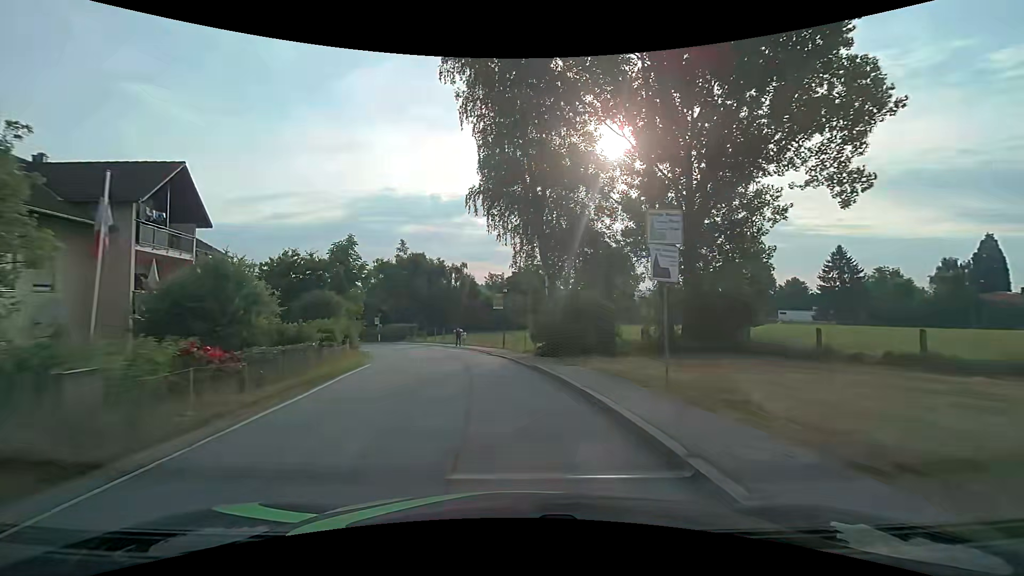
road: secondary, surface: asphalt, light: Day
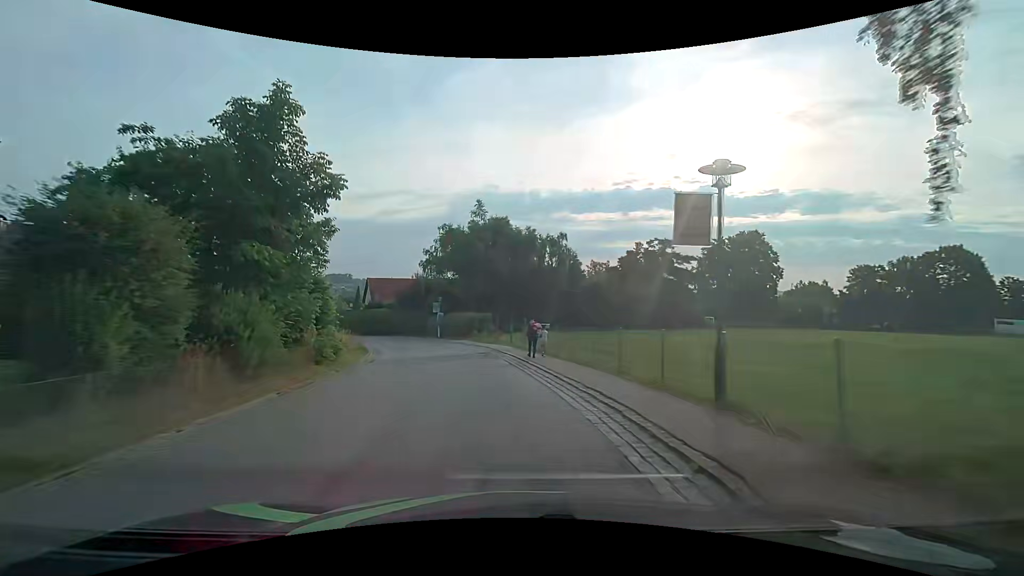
(-2.2, +22.8) m; -12°
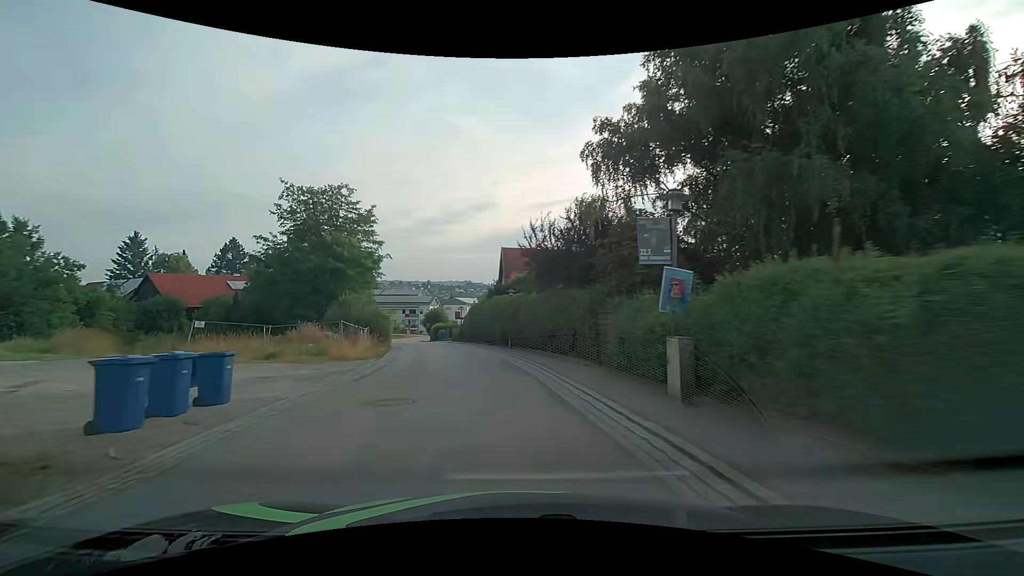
(-6.3, +37.4) m; -19°
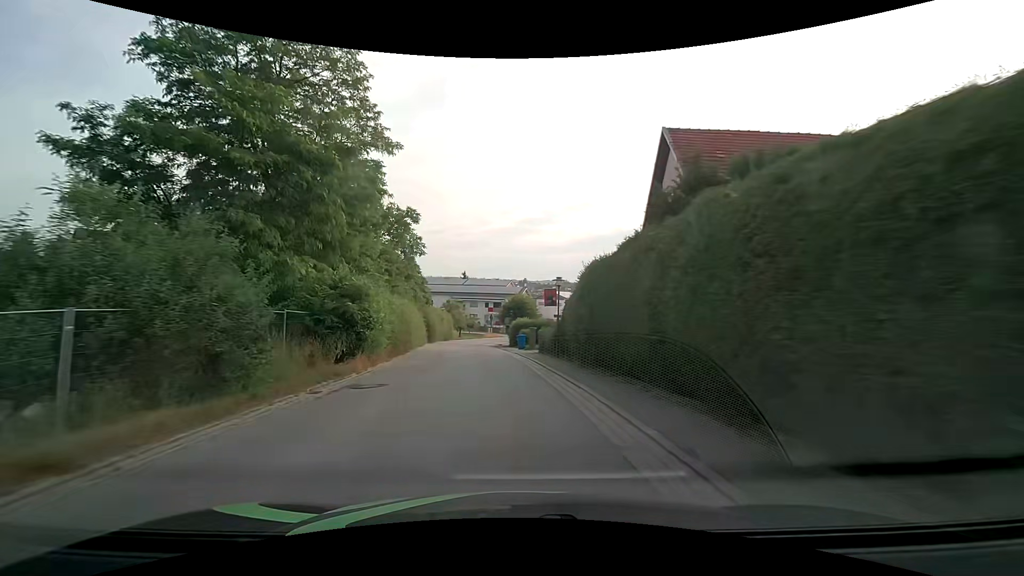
(-3.1, +30.3) m; -11°
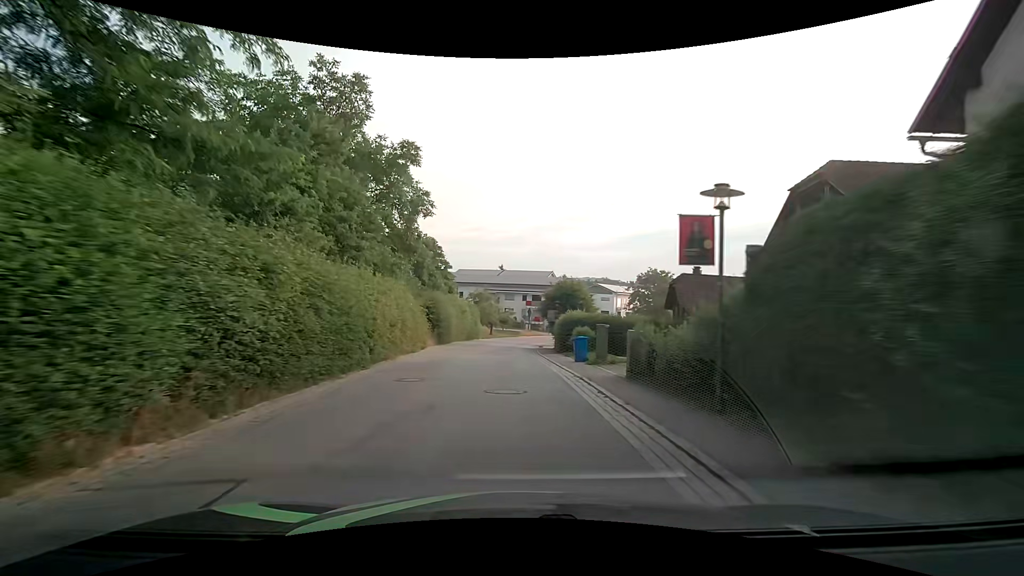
(-0.6, +15.3) m; -4°
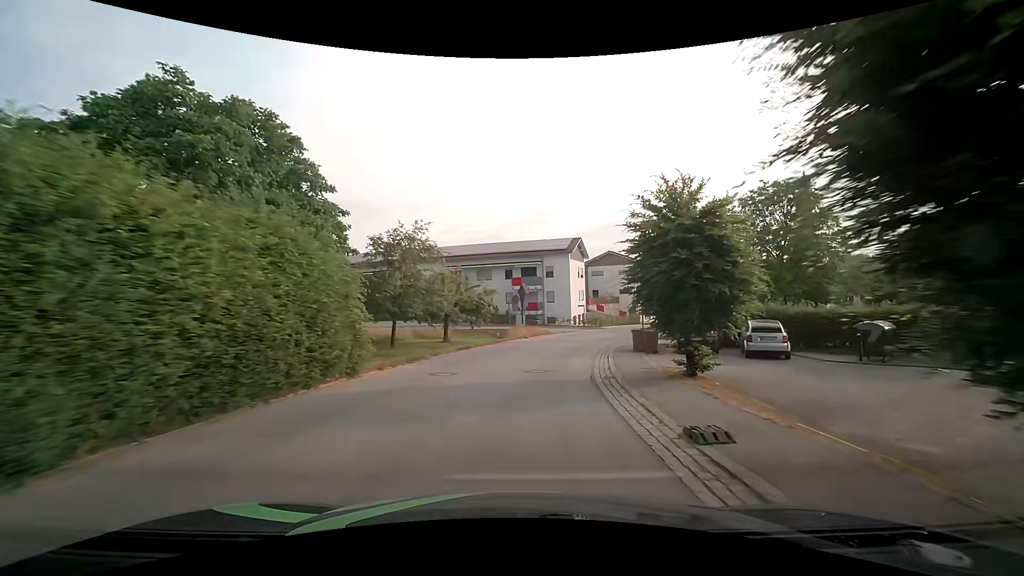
(-0.2, +38.4) m; +2°
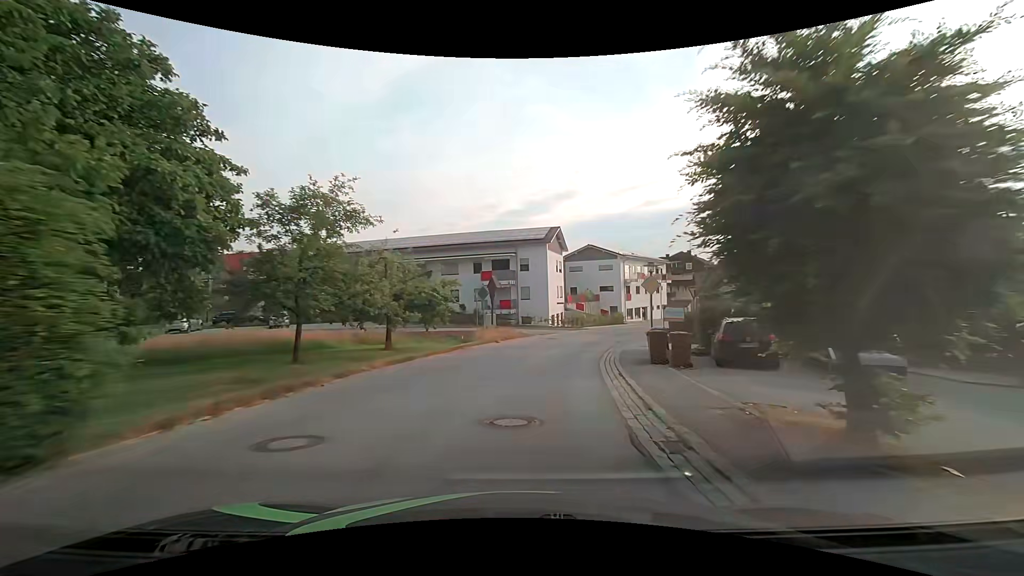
(+0.2, +7.6) m; +3°
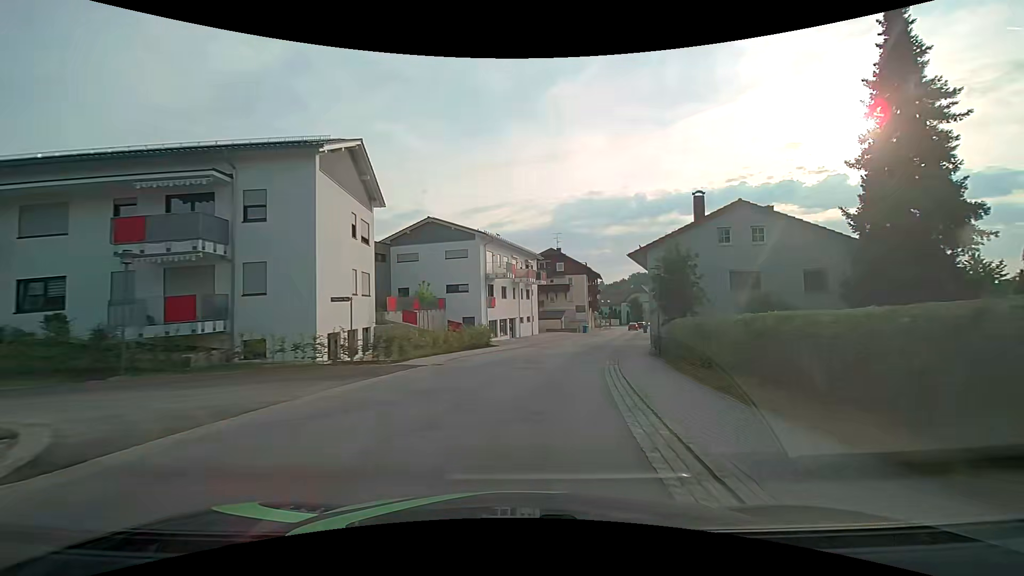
(+4.4, +29.7) m; +18°
(0, +10) (+2, +20) (+4, +30) (+6, +39) (+9, +49) (+11, +59) (+14, +68) (+17, +78) (+19, +88) (+22, +97) m
